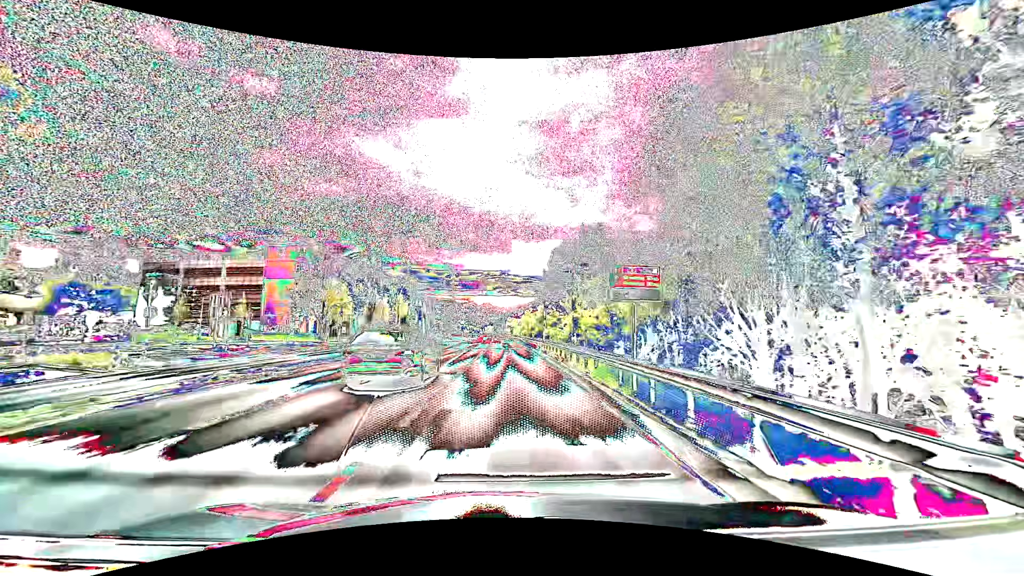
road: primary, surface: asphalt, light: Day
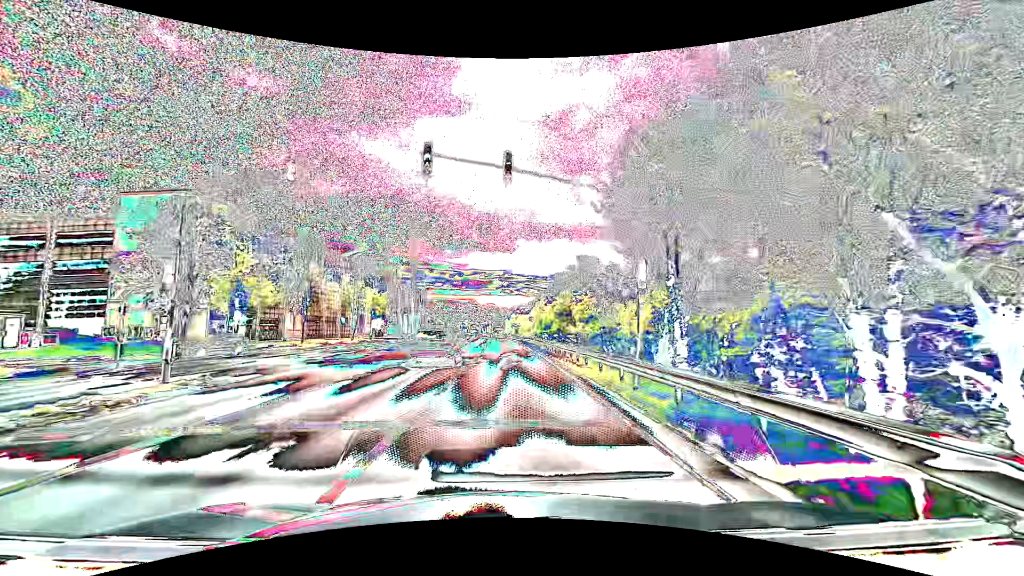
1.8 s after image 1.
(-0.1, +32.3) m; 0°
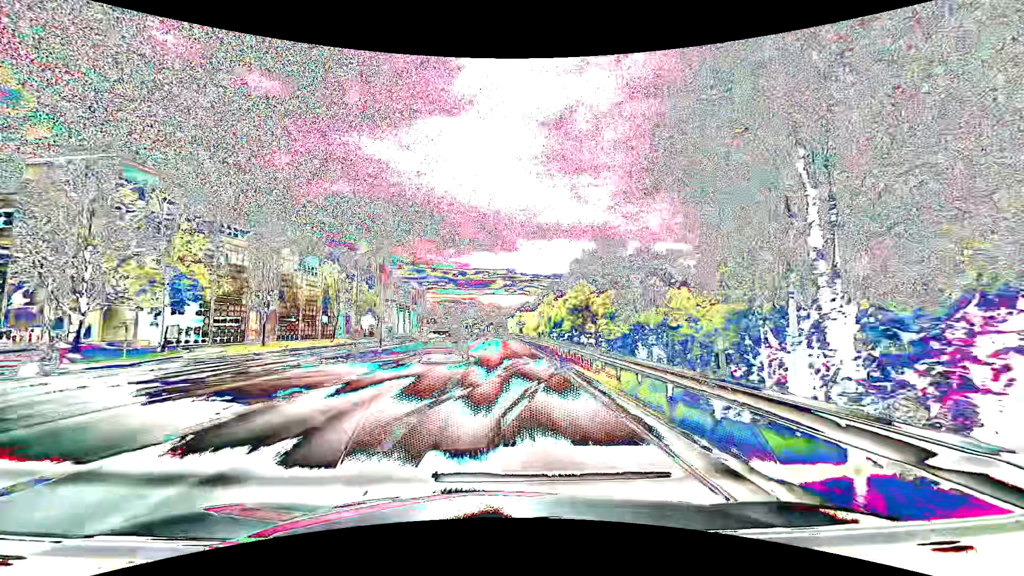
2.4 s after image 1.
(0.0, +10.8) m; 0°
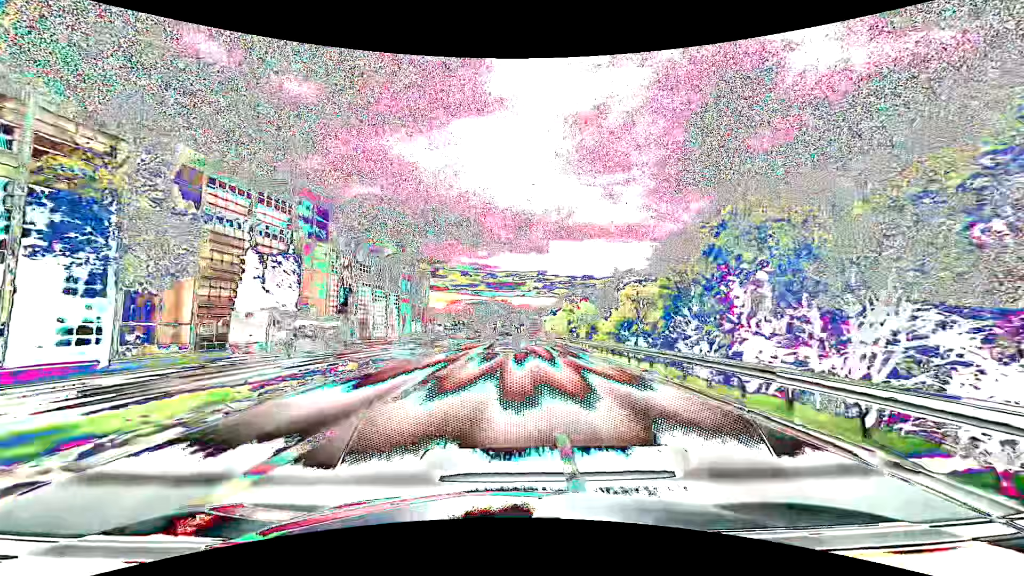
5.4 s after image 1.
(-2.4, +53.8) m; -4°
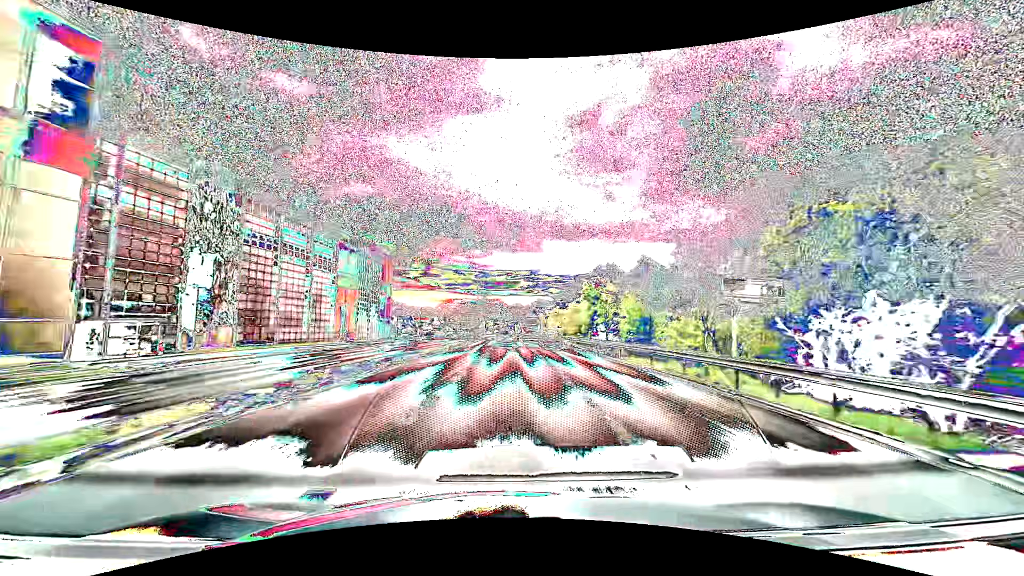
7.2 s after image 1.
(+0.1, +32.4) m; +1°
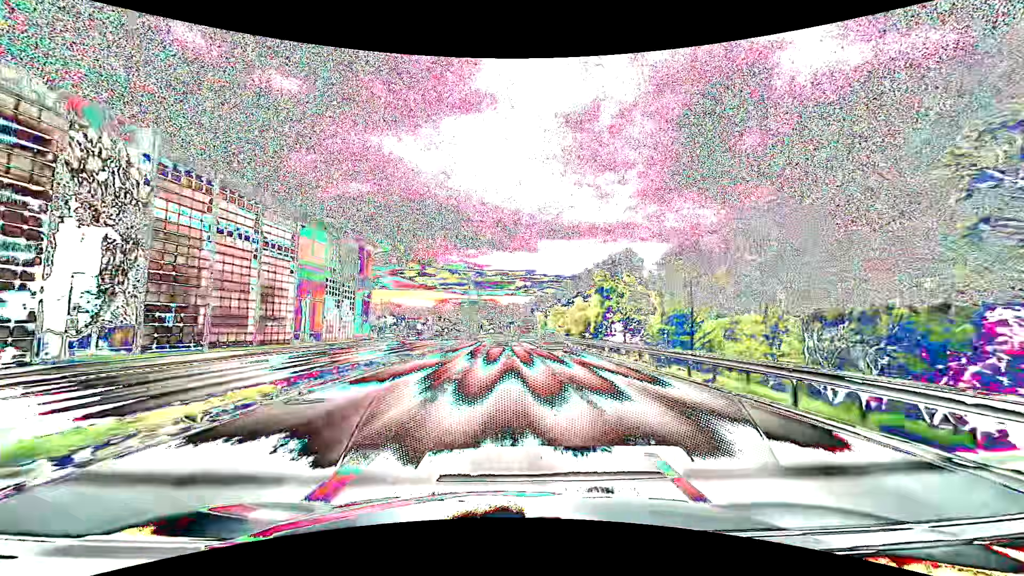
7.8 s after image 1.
(+0.1, +10.8) m; +1°
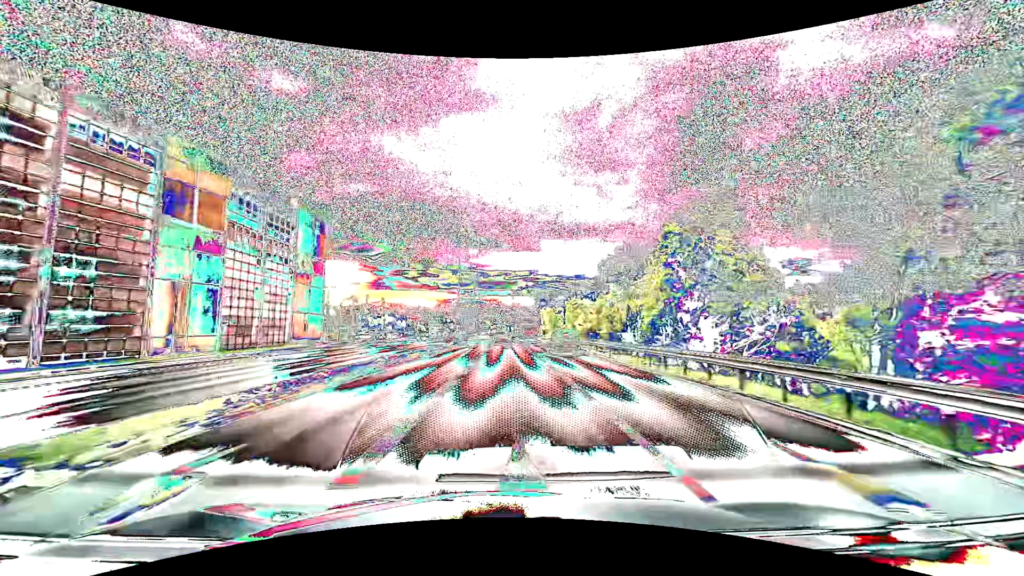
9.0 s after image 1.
(-0.1, +21.6) m; 0°
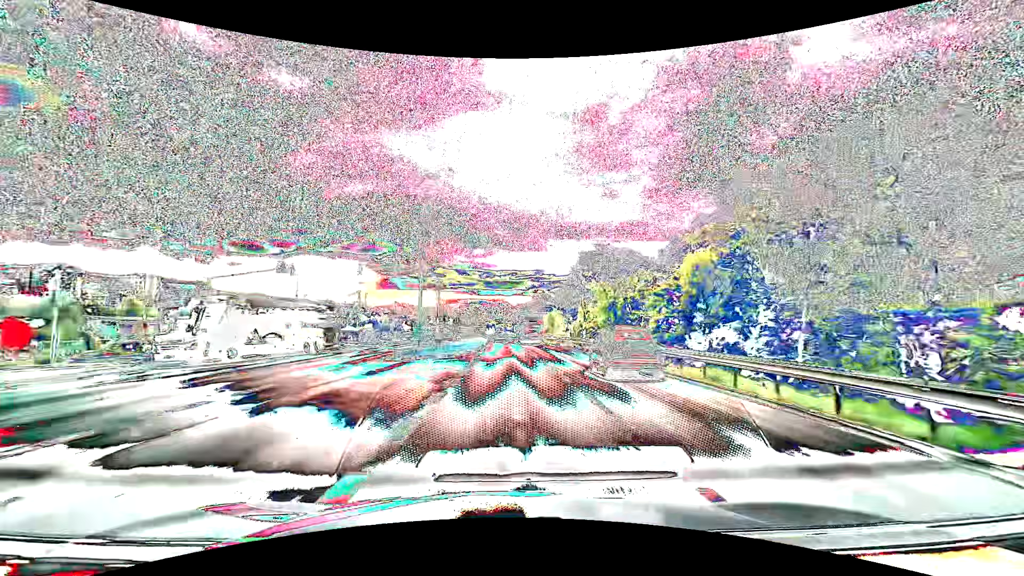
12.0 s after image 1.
(-0.3, +53.9) m; -1°
(0, +10) (0, +20) (0, +30) (0, +40) (-1, +50) (-1, +60) (-1, +70) (-1, +80) (-2, +90) (-2, +100) m
